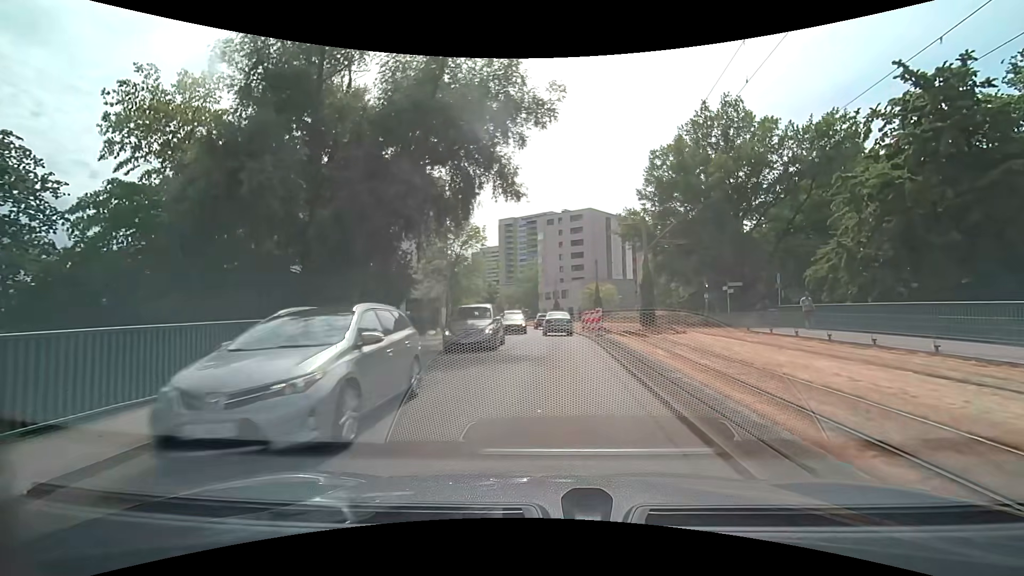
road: residential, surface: asphalt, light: Day
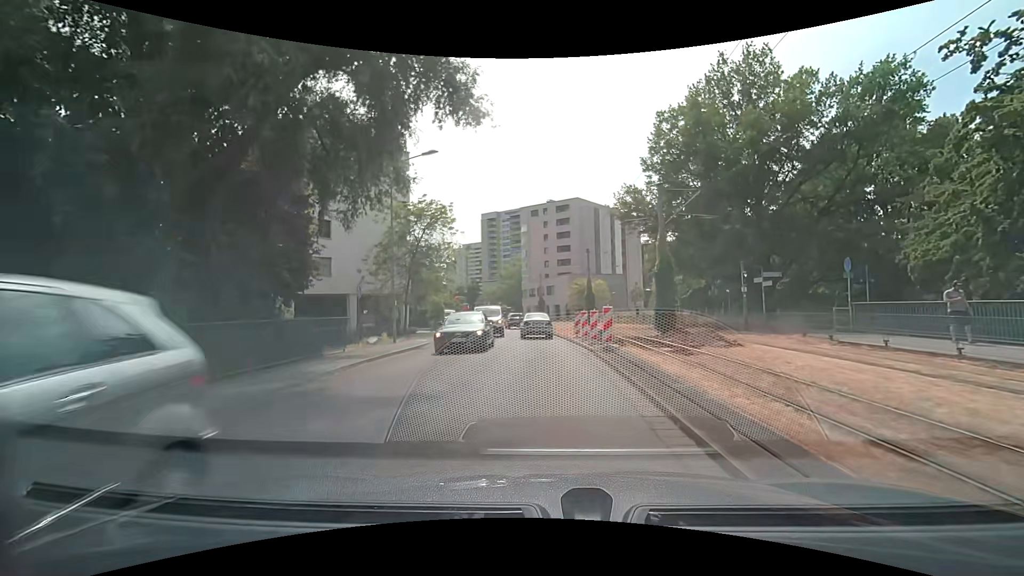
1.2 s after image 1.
(+0.1, +8.7) m; +1°
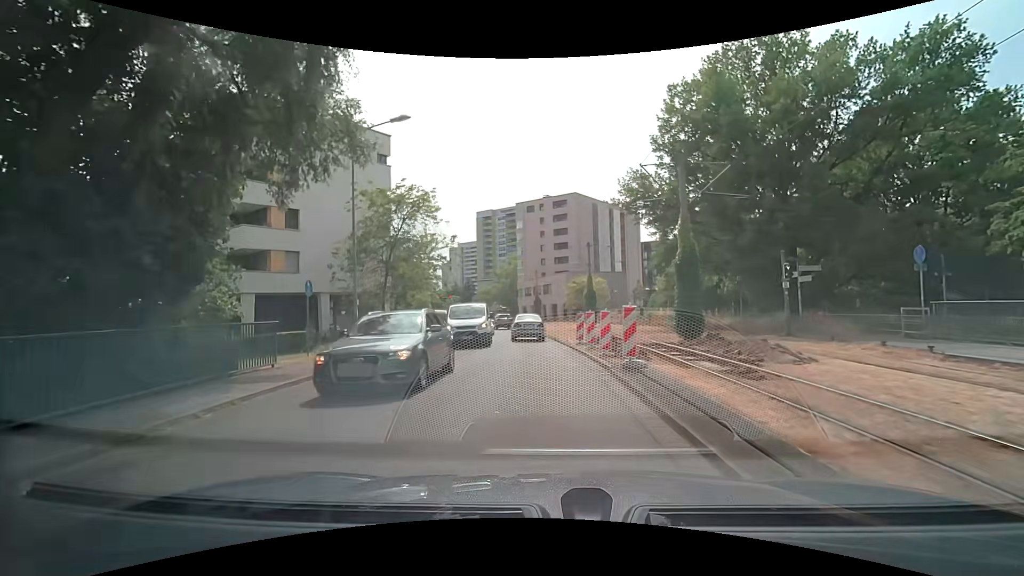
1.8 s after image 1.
(+0.1, +4.4) m; +1°
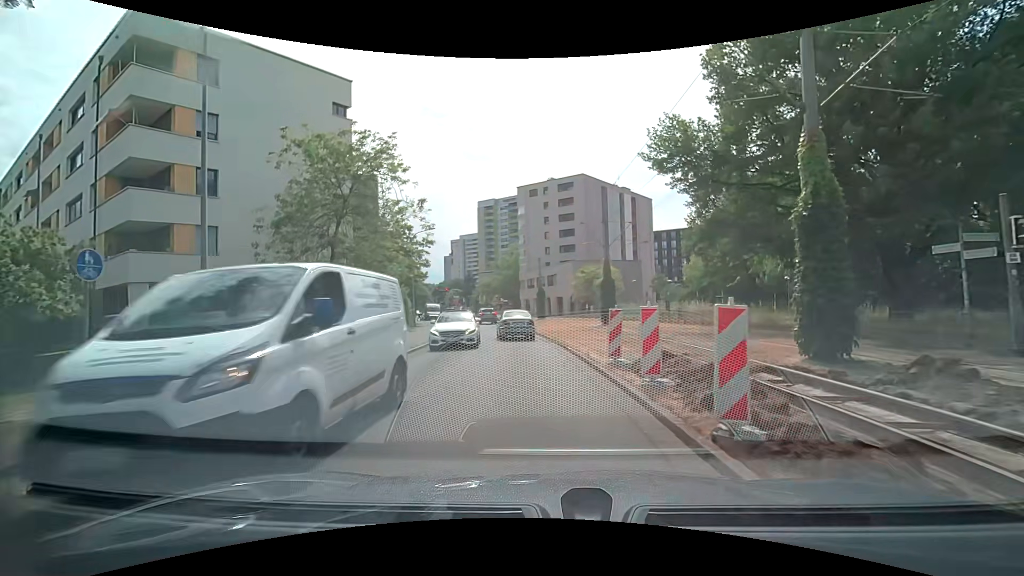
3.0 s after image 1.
(0.0, +8.9) m; 0°
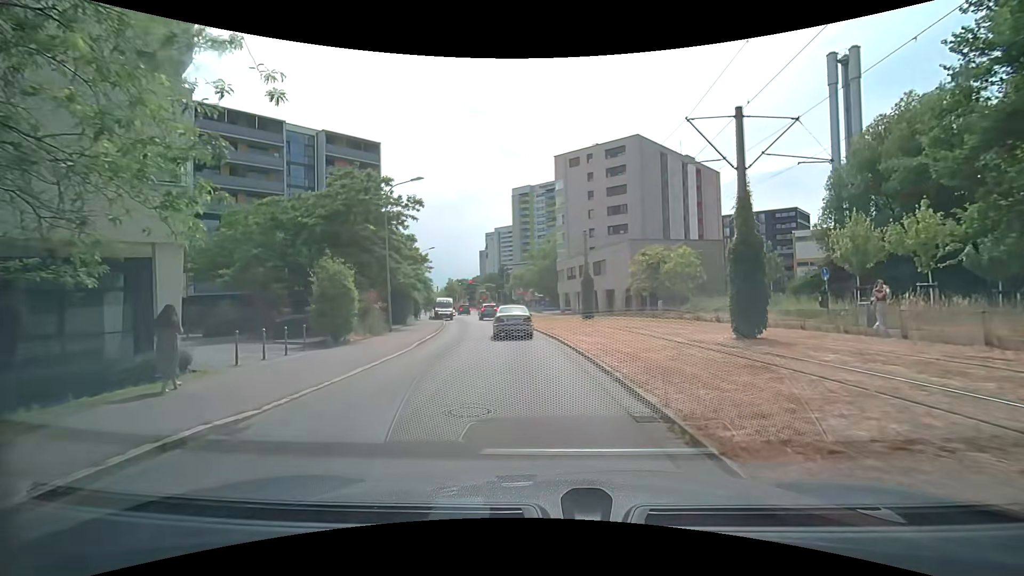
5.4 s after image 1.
(-0.6, +17.5) m; -5°
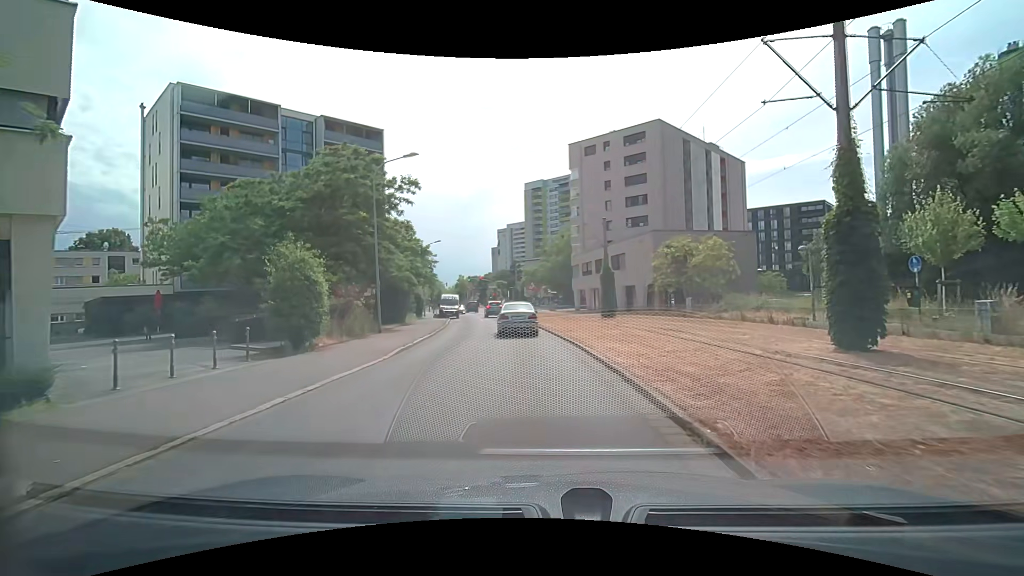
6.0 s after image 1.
(0.0, +4.4) m; -1°
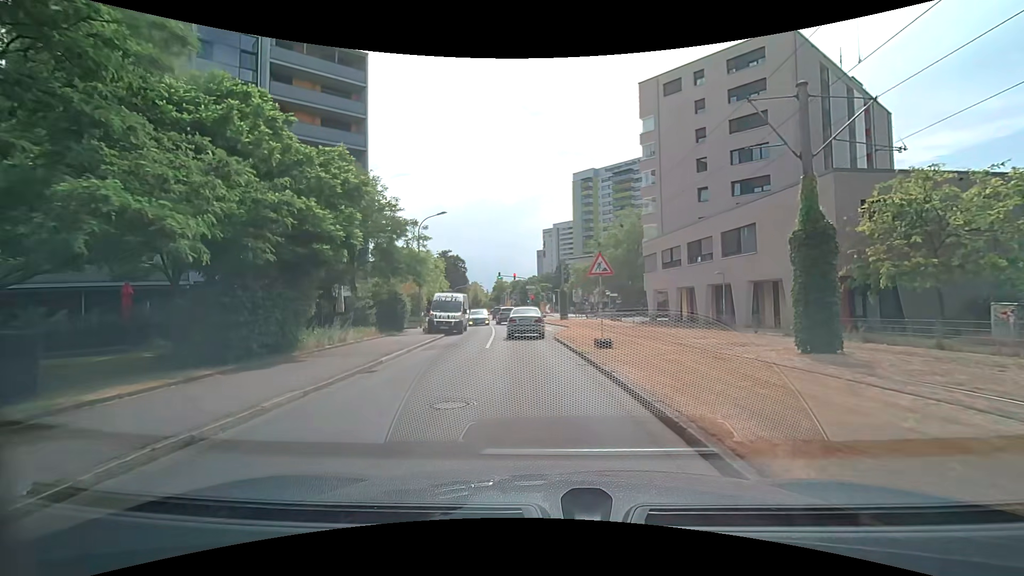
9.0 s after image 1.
(-0.7, +22.1) m; -5°
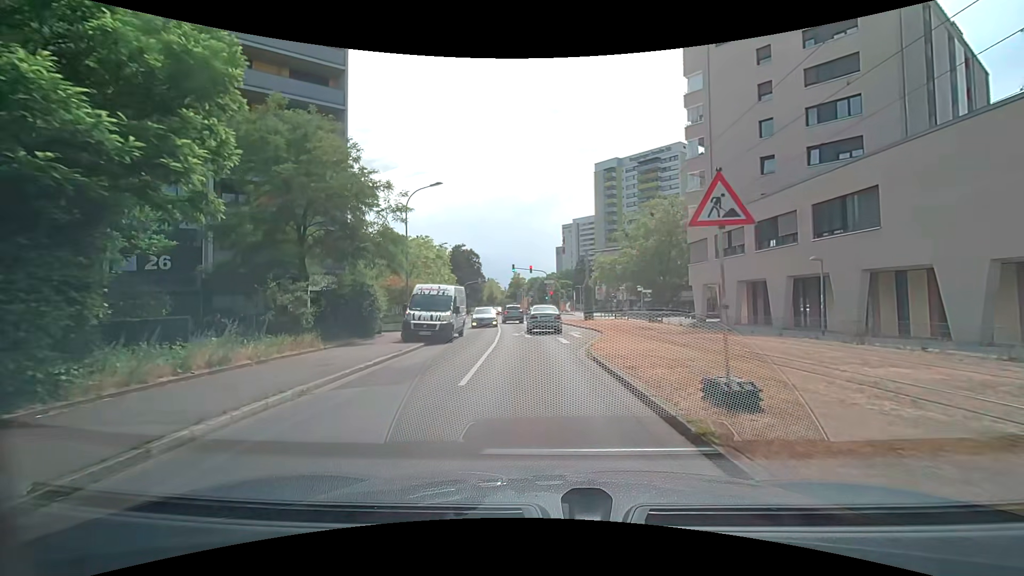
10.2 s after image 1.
(-0.1, +8.9) m; -2°
(0, +10) (0, +20) (-1, +30) (-2, +40) (-4, +50) (-5, +60) (-8, +69) (-17, +72) (-26, +68) (-34, +61) m
